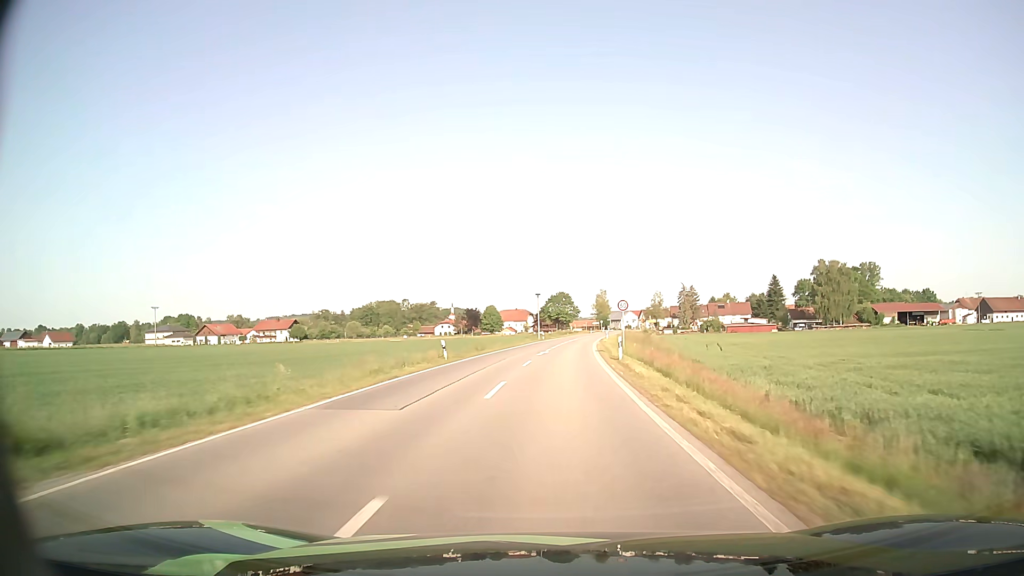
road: secondary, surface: asphalt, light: Day
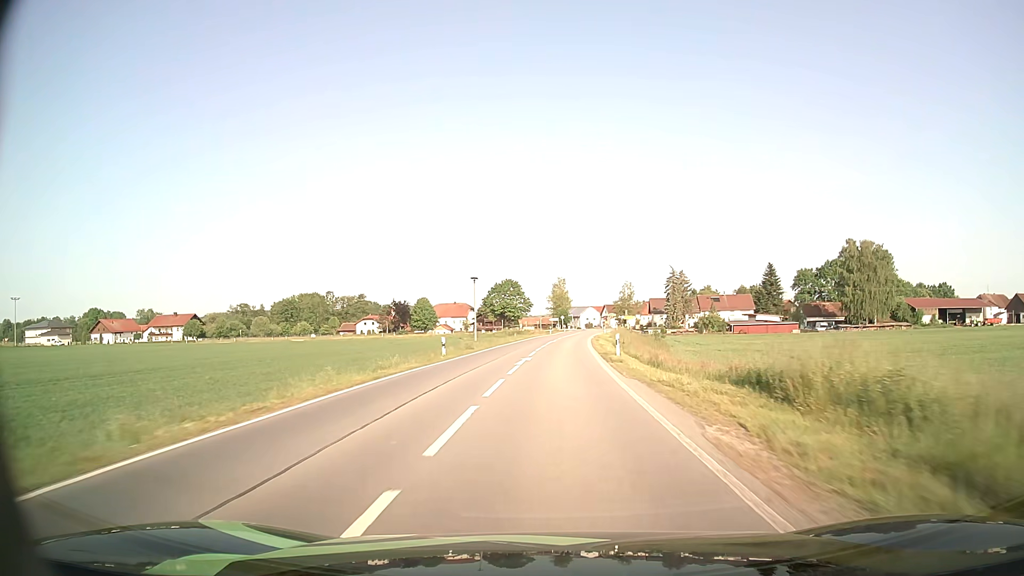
(+1.6, +49.9) m; +4°
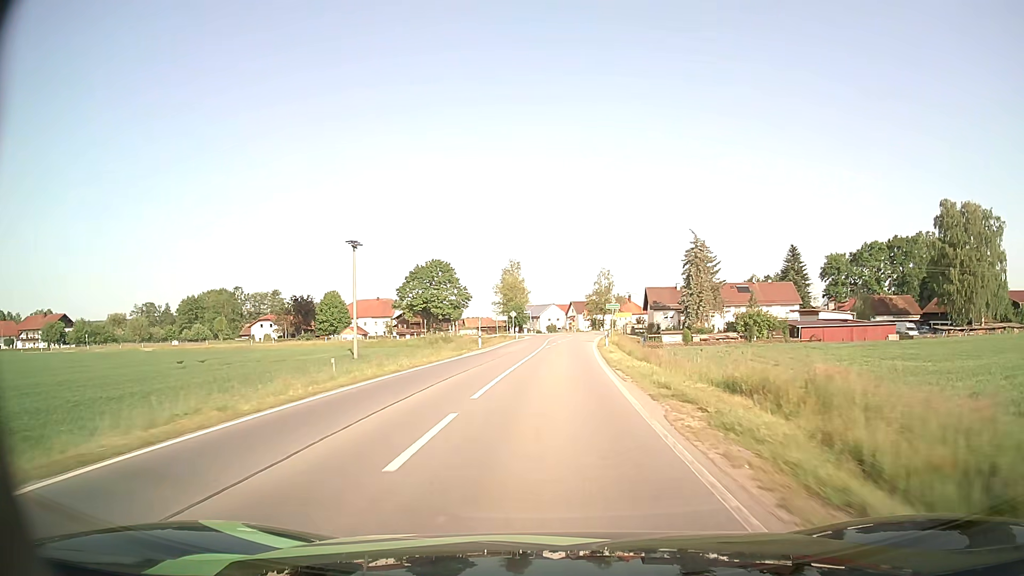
(+1.9, +56.4) m; +4°
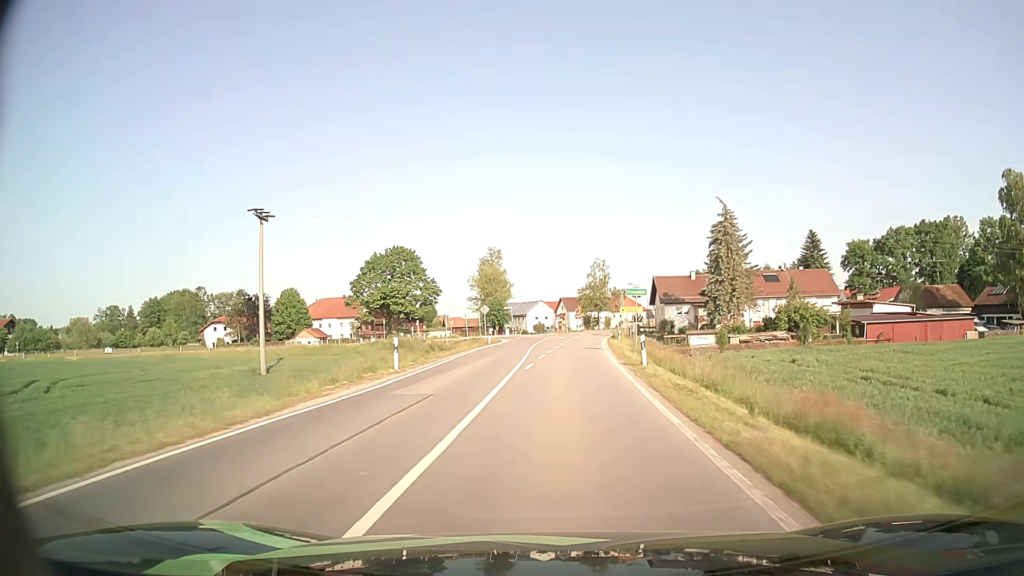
(+0.2, +20.8) m; +1°
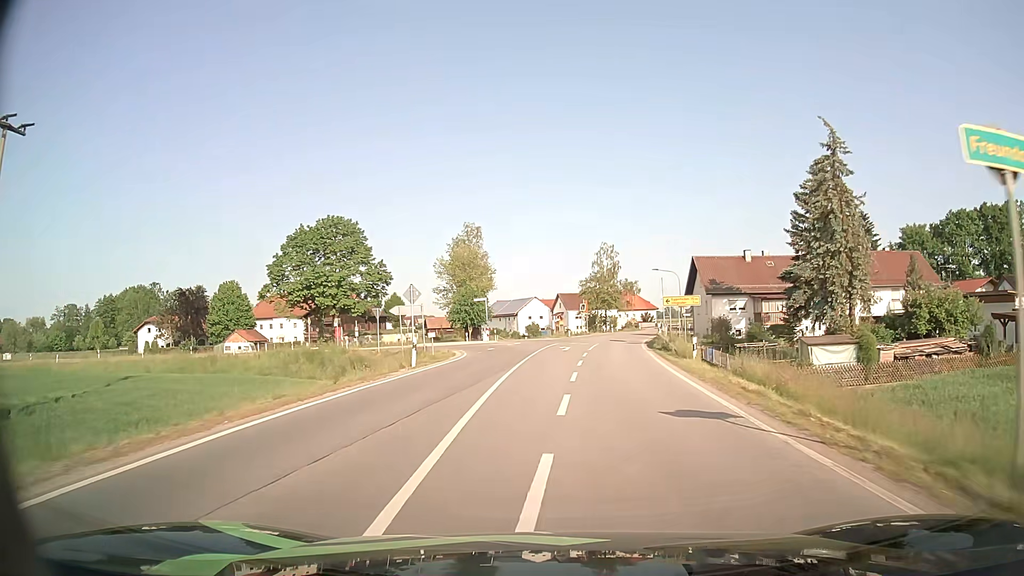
(+0.1, +27.8) m; 0°
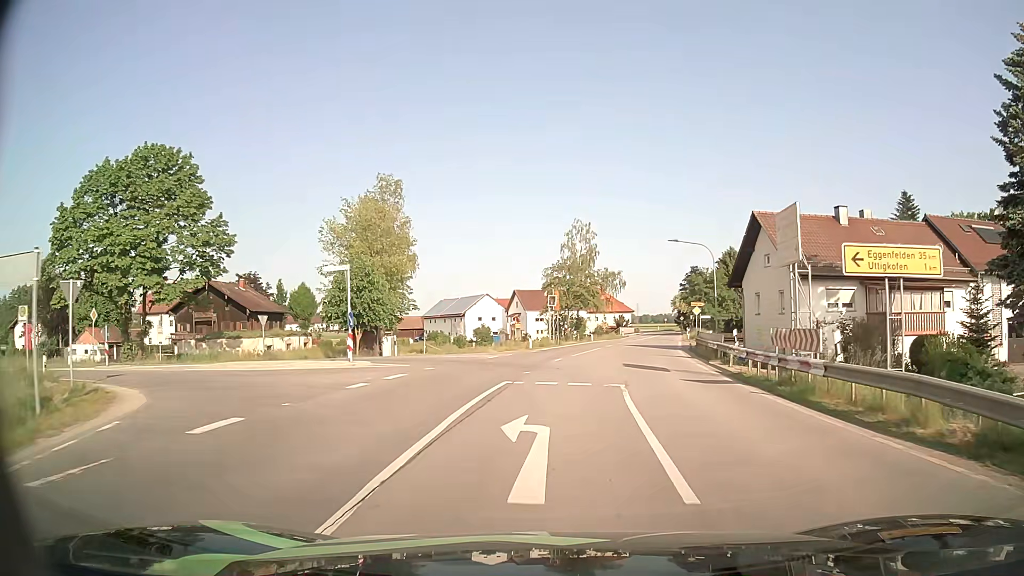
(+0.4, +28.7) m; +3°
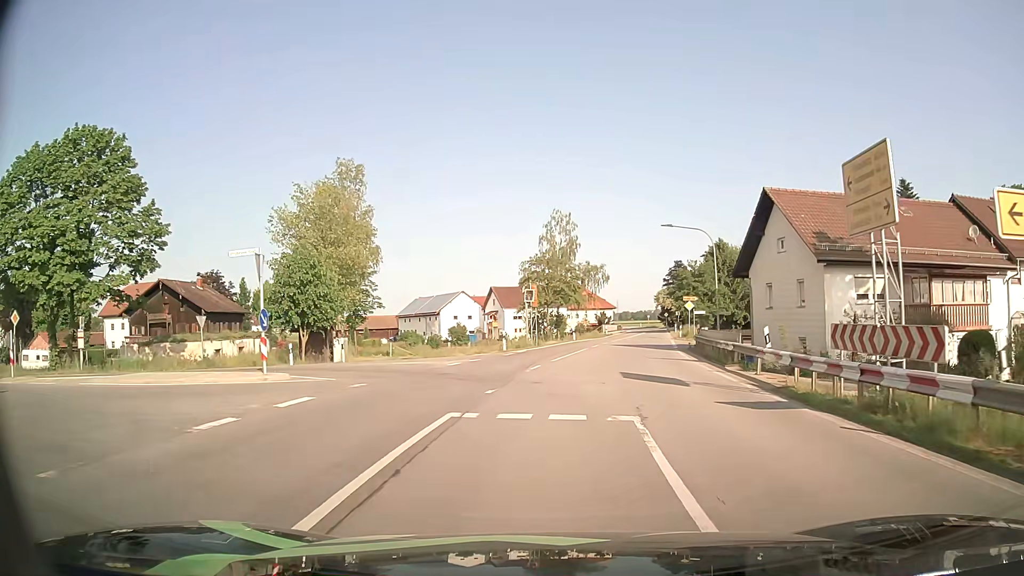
(+0.1, +5.6) m; +2°
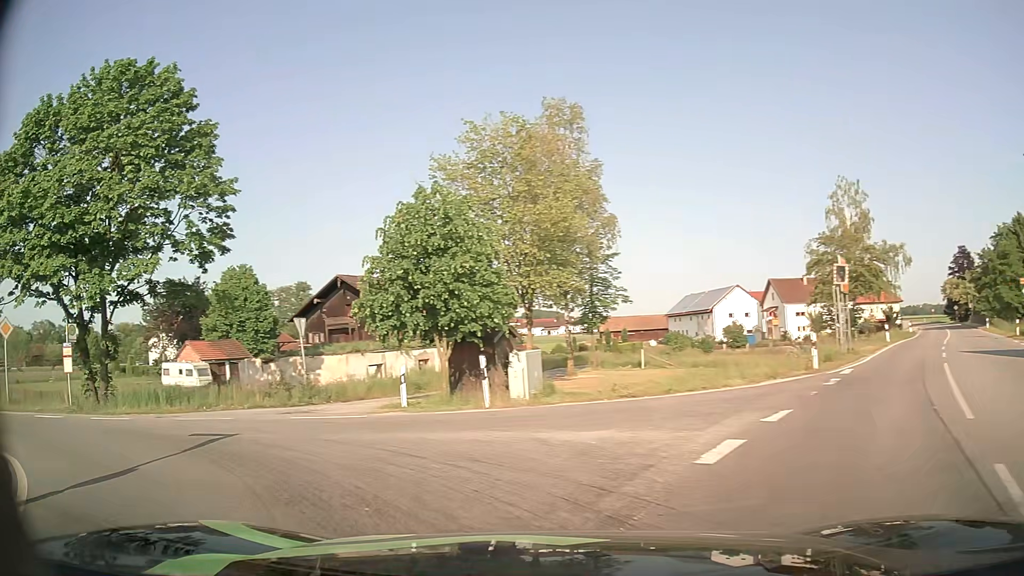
(-1.3, +15.6) m; -22°
